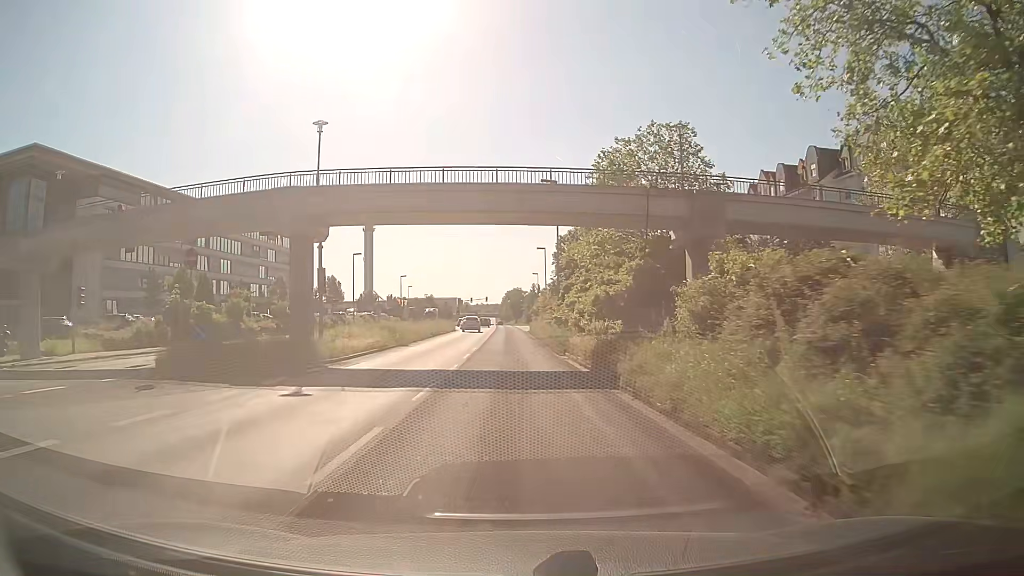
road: primary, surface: asphalt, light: Day
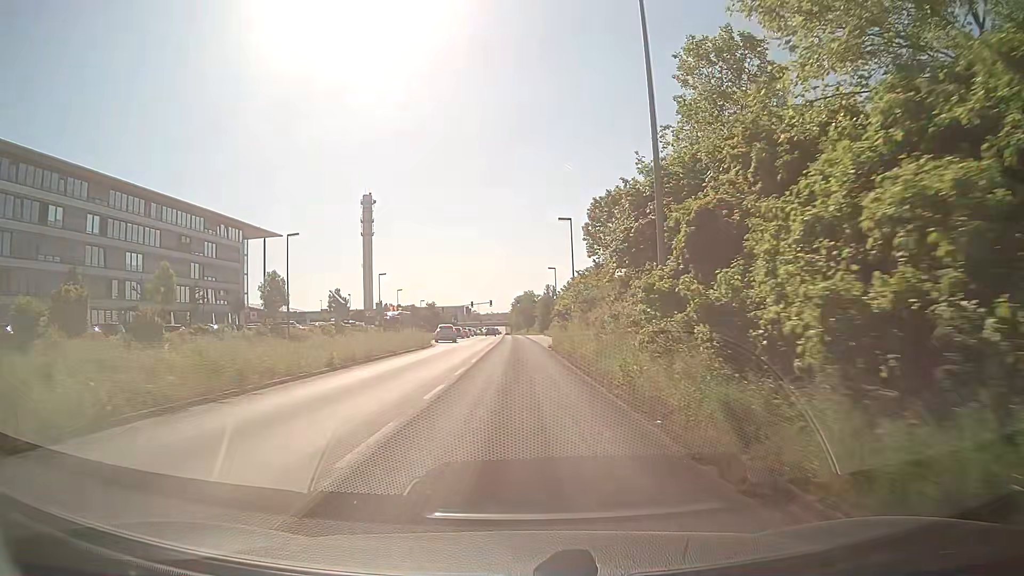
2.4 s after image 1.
(-0.1, +29.4) m; -1°
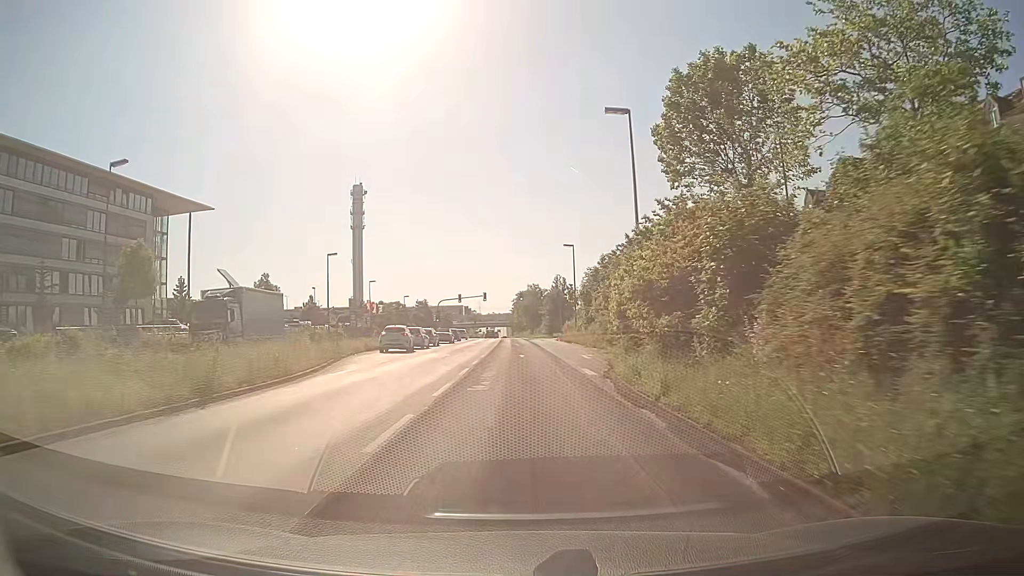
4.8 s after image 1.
(+0.1, +29.4) m; 0°
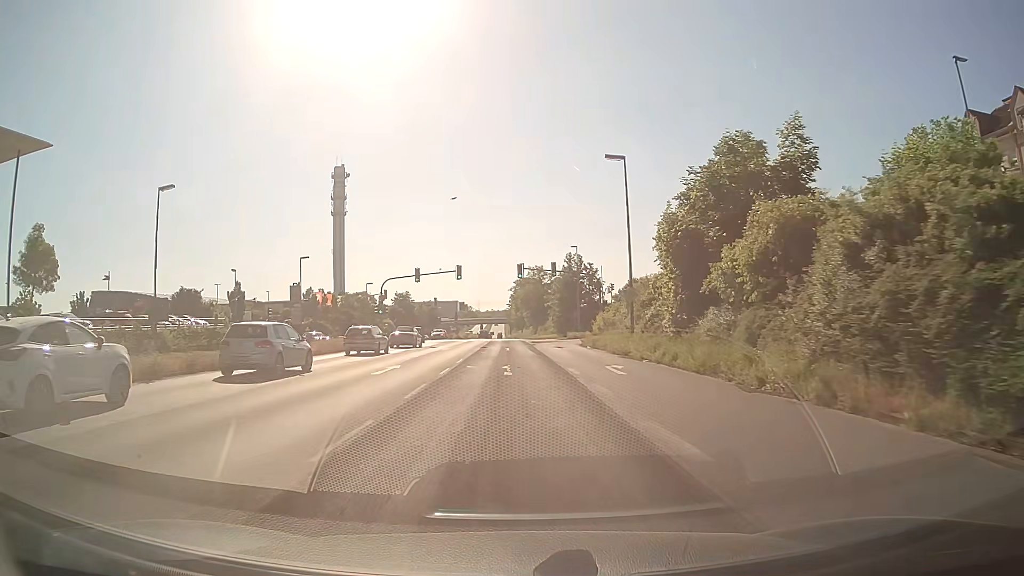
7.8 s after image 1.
(+0.3, +36.7) m; 0°
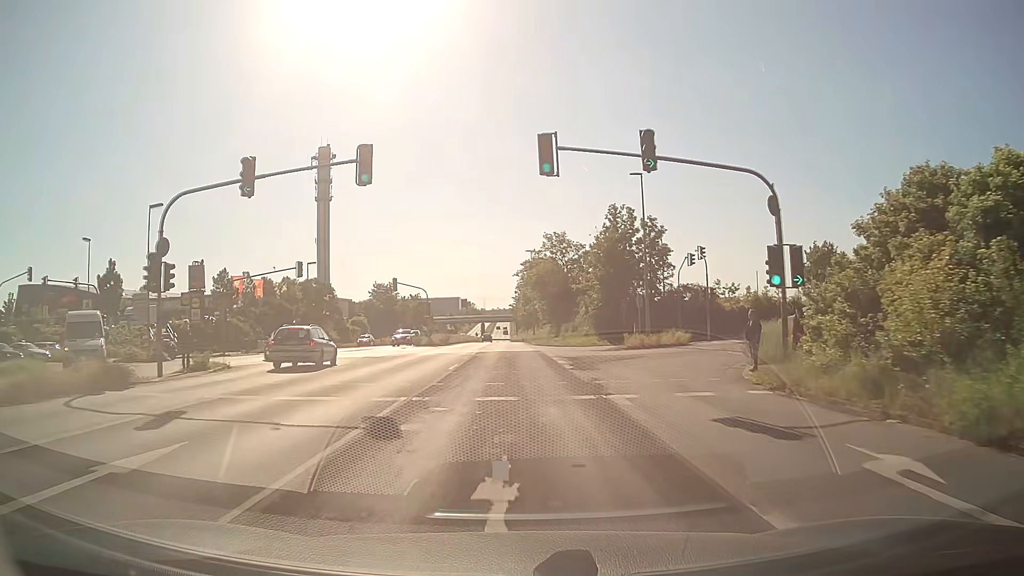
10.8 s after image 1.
(-0.5, +36.8) m; 0°
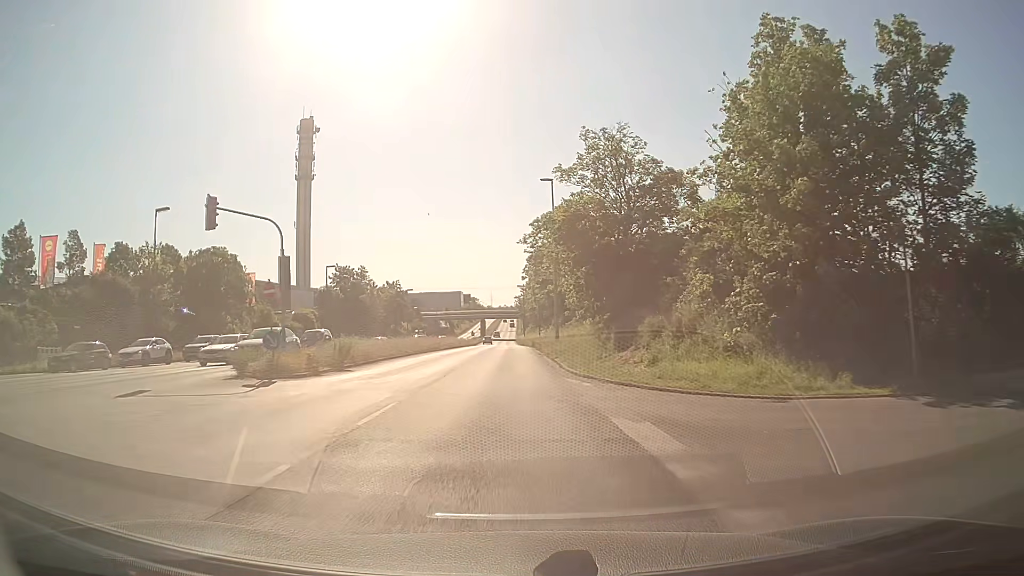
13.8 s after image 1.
(-0.1, +37.1) m; -1°
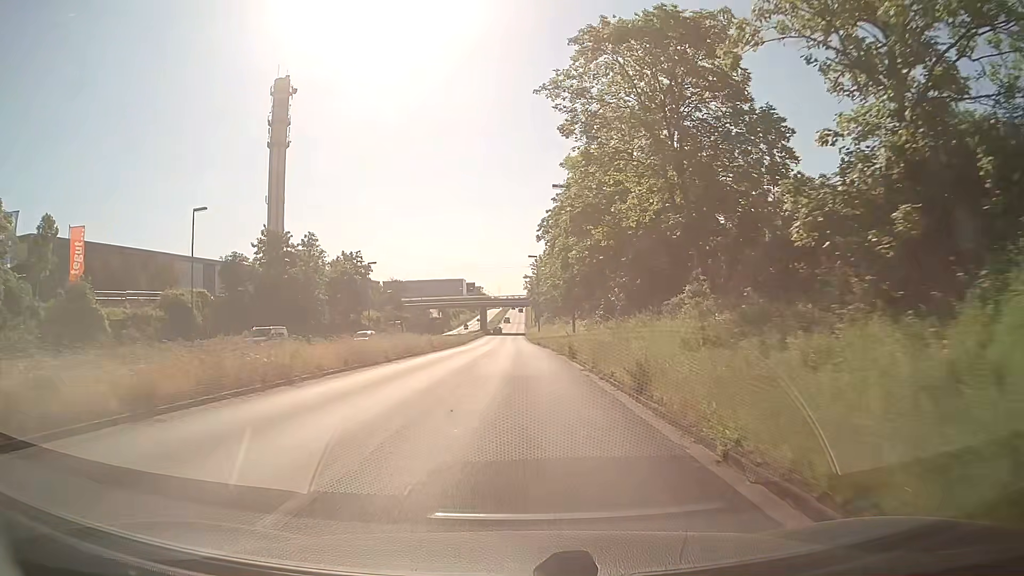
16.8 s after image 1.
(-0.2, +37.8) m; 0°
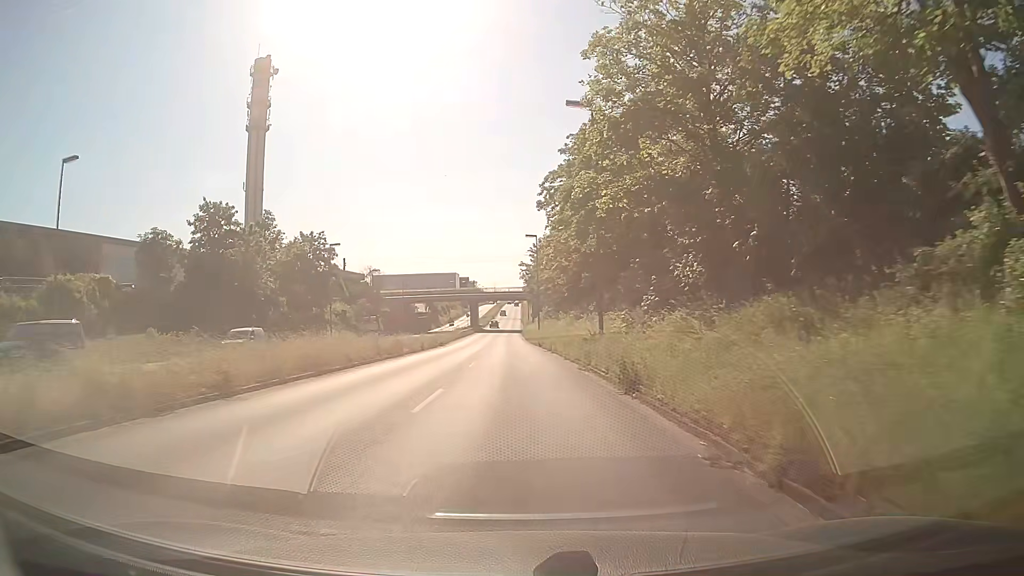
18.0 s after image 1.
(0.0, +15.5) m; 0°
(0, +10) (0, +20) (0, +30) (0, +40) (0, +50) (0, +60) (0, +70) (-1, +80) (-1, +90) (-1, +100) m
